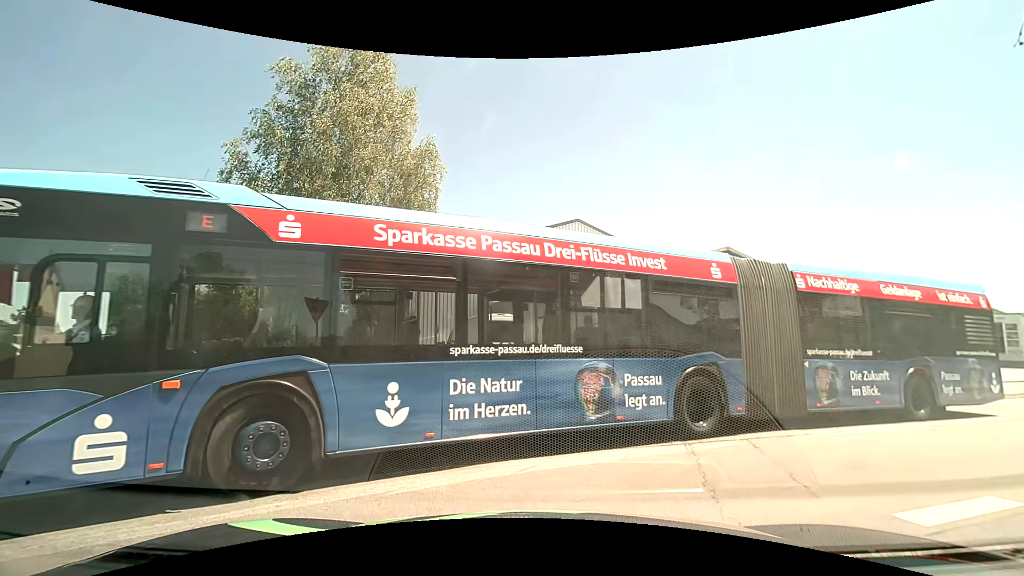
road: residential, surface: asphalt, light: Day
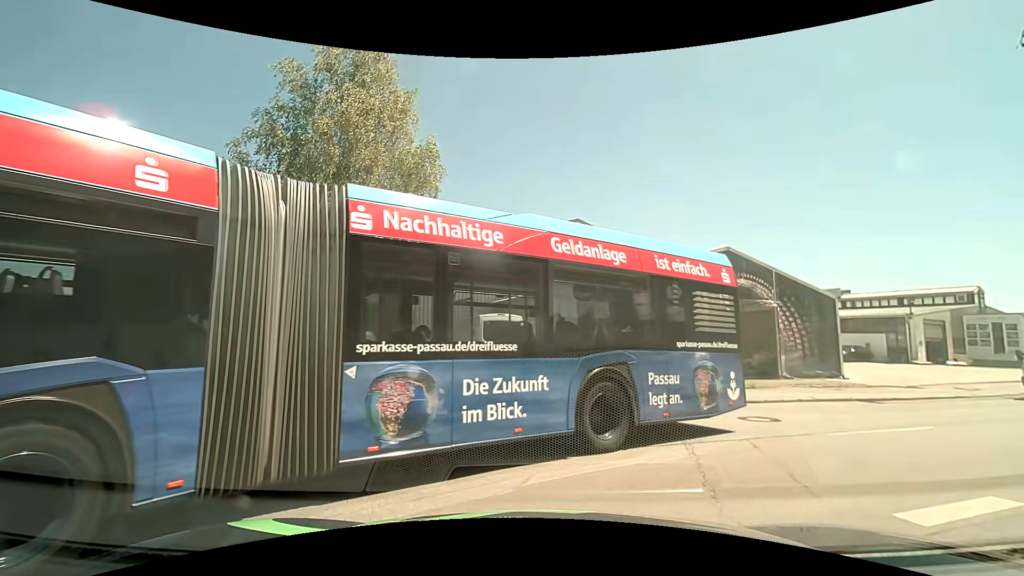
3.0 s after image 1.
(0.0, 0.0) m; 0°
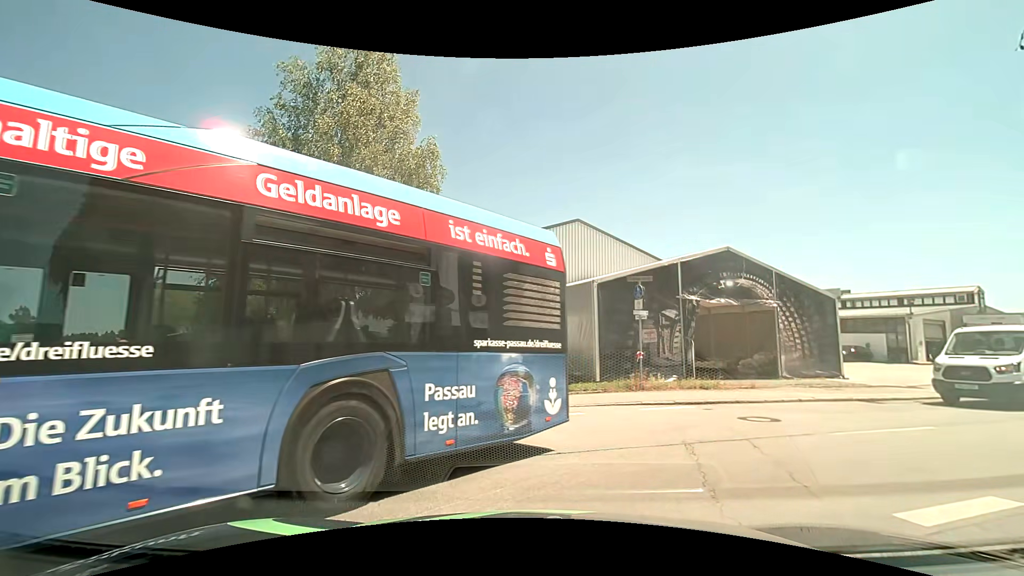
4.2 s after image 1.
(0.0, 0.0) m; 0°
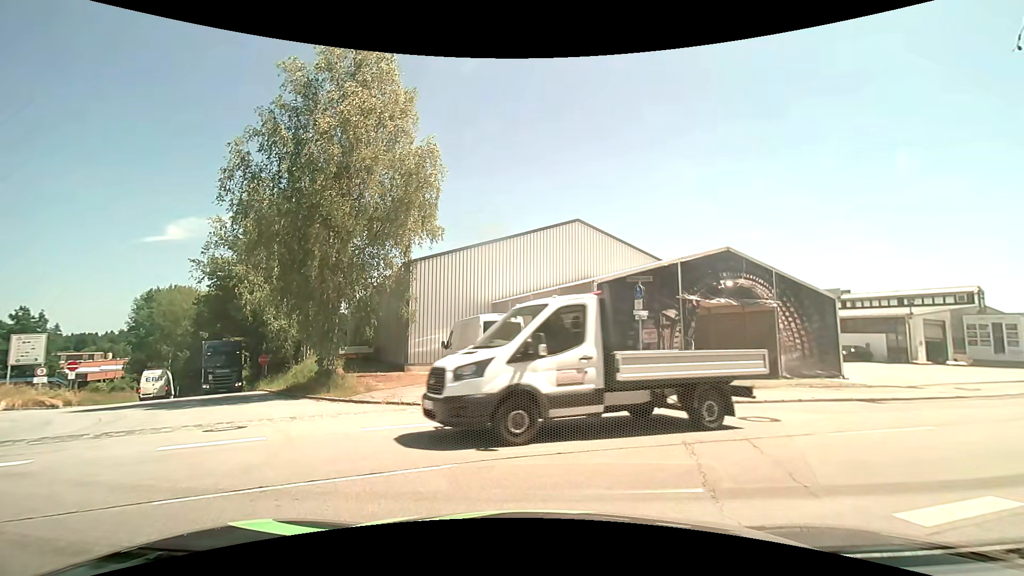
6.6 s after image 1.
(0.0, 0.0) m; 0°
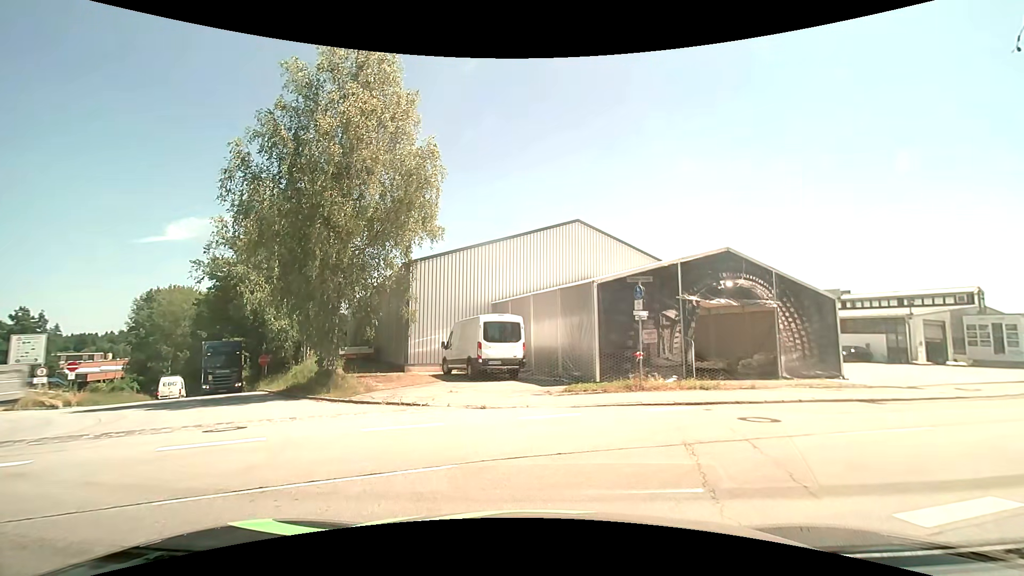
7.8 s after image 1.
(0.0, 0.0) m; 0°
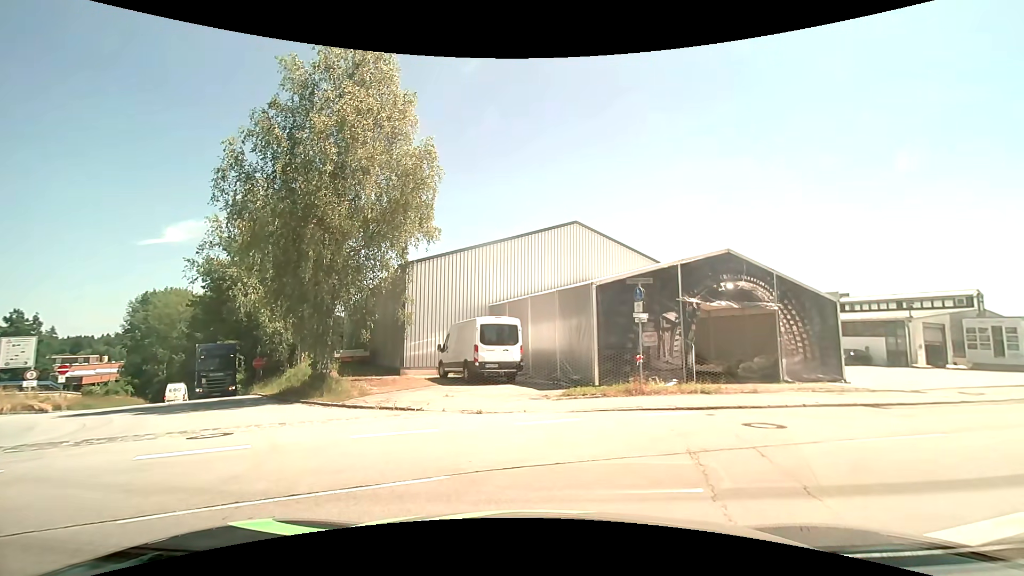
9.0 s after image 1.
(0.0, +0.3) m; 0°
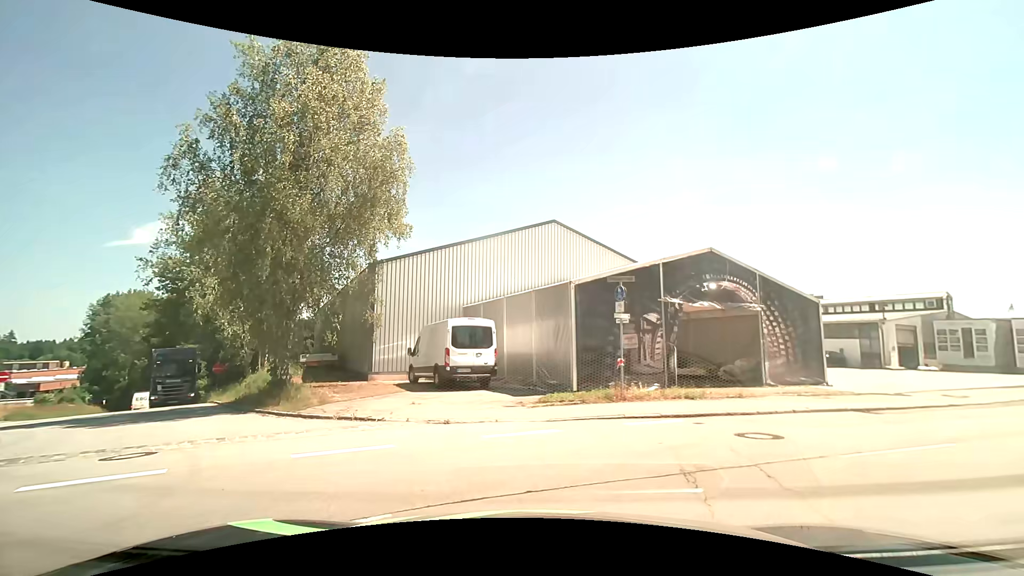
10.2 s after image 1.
(0.0, +1.1) m; 0°
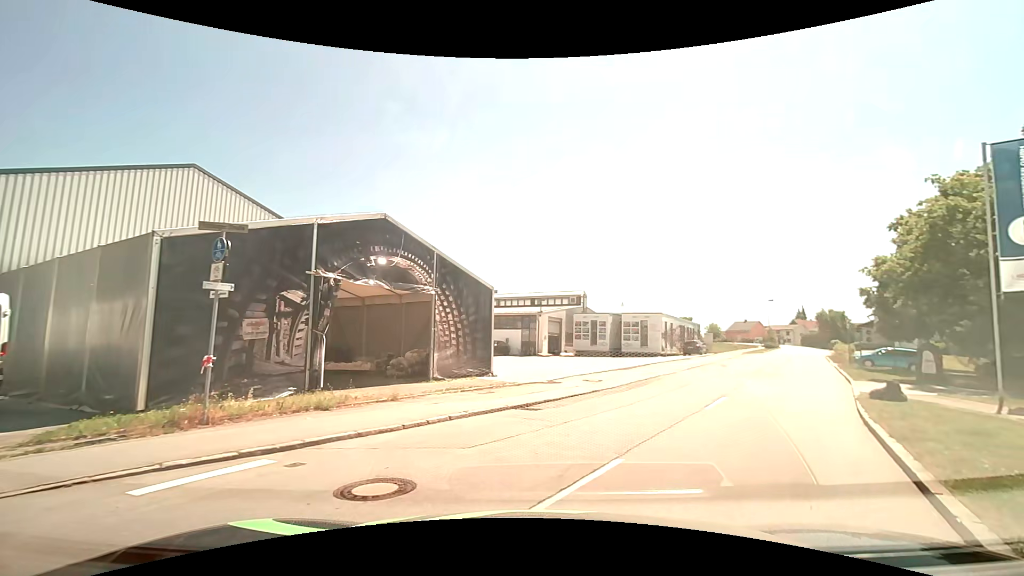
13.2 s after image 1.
(+1.5, +4.4) m; +37°
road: tertiary
(+3, +9) (+8, +18) (+14, +26) (+19, +35) (+24, +44) (+29, +52) (+34, +61) (+39, +69) (+44, +78) (+49, +87) m
